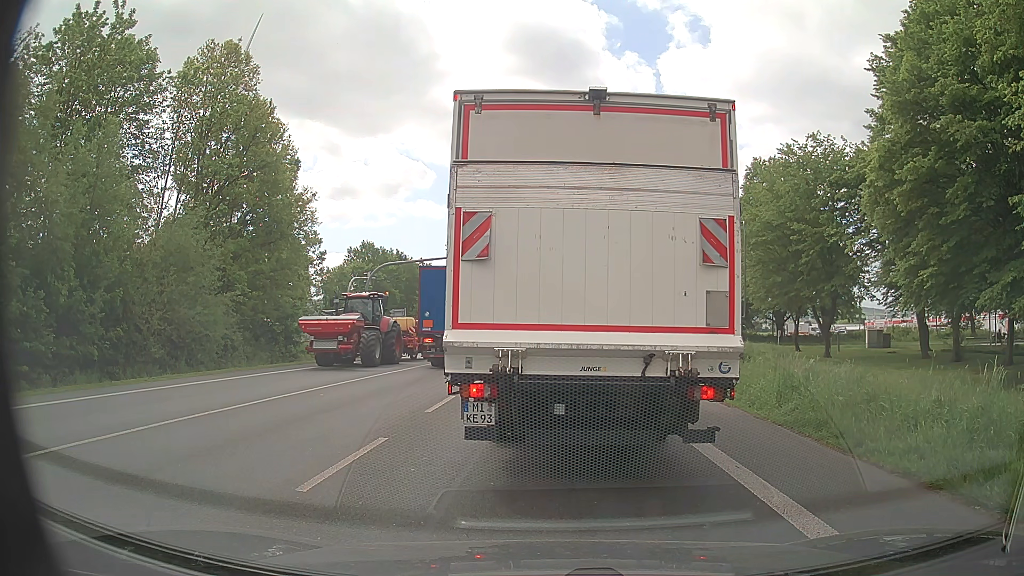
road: primary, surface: asphalt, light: Day
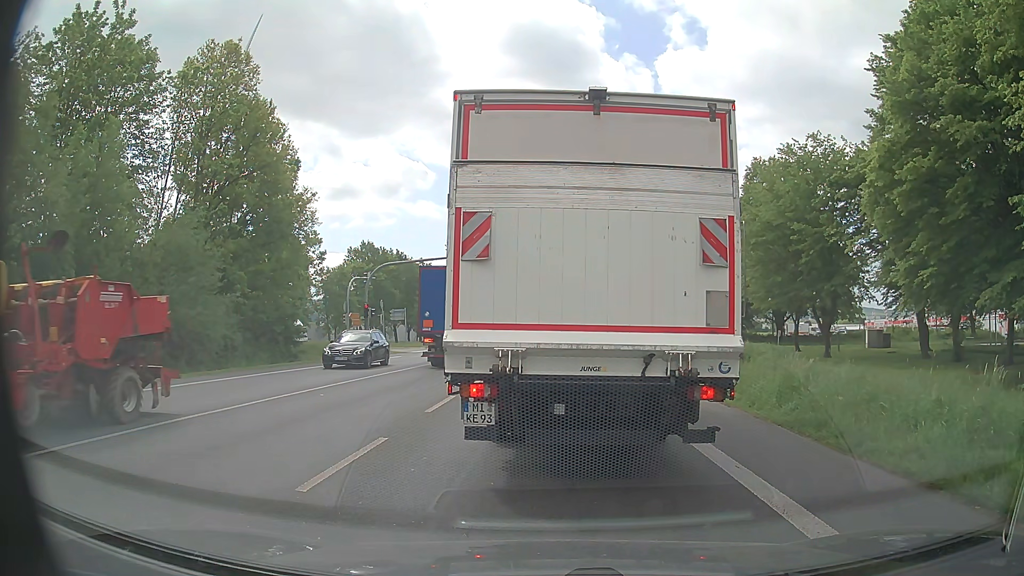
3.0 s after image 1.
(0.0, 0.0) m; 0°
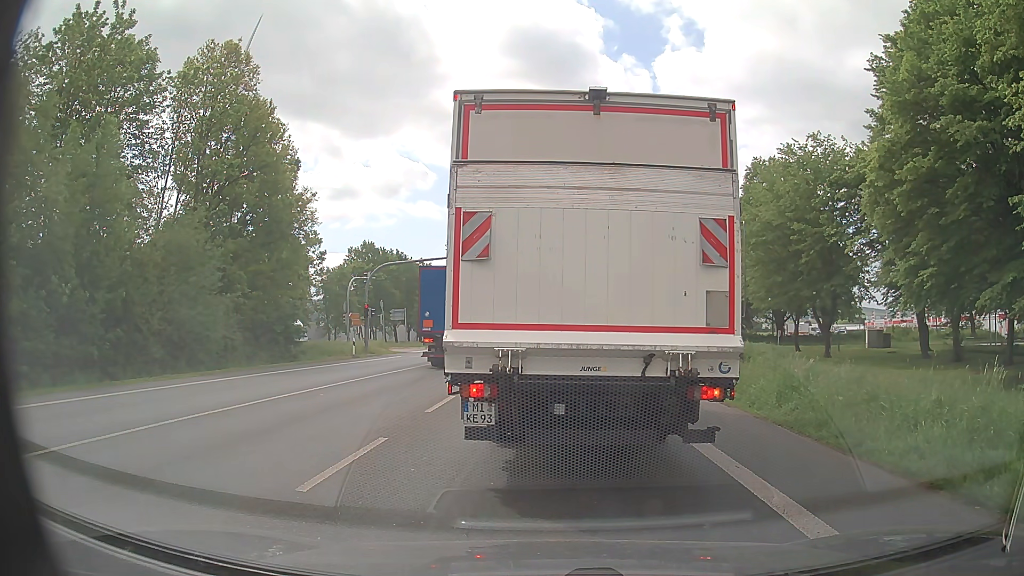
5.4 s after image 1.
(0.0, 0.0) m; 0°
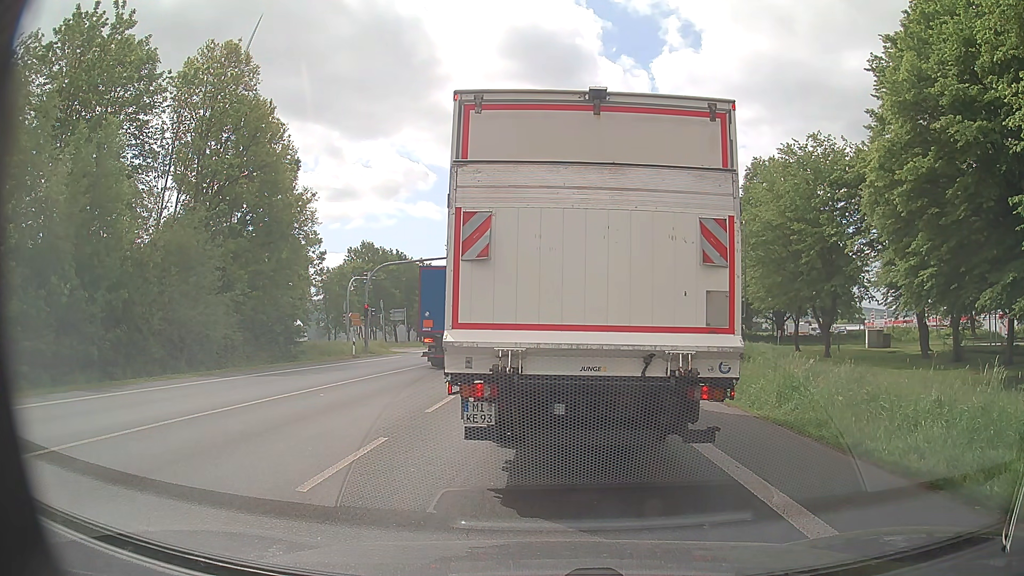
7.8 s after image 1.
(0.0, 0.0) m; 0°
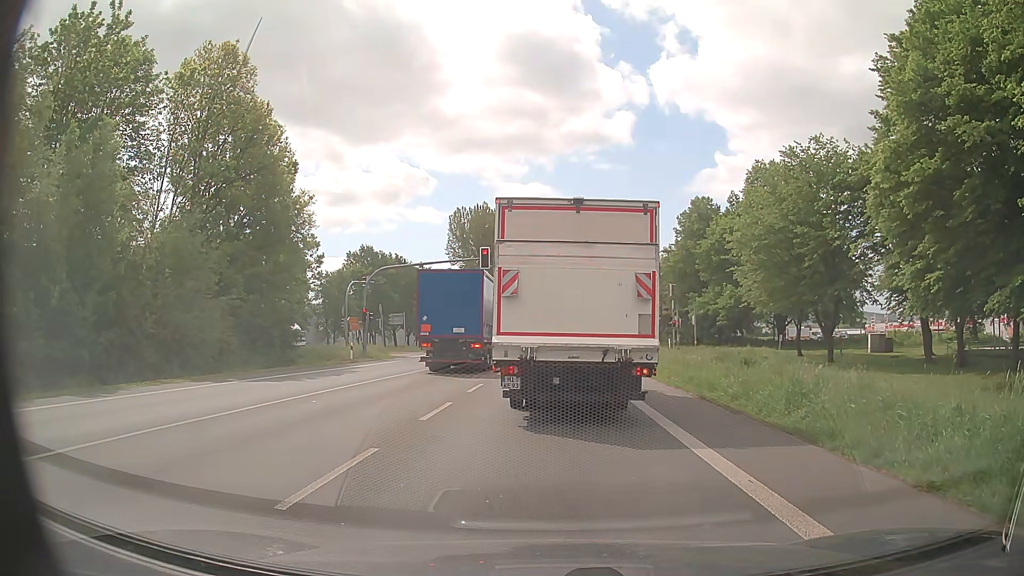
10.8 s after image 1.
(0.0, +0.5) m; 0°
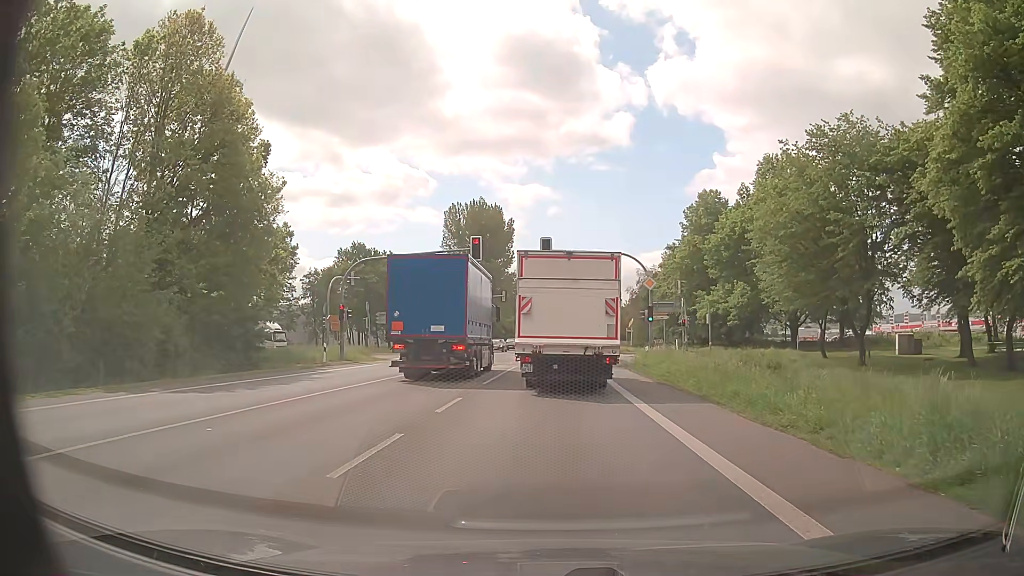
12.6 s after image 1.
(+0.1, +5.0) m; +1°
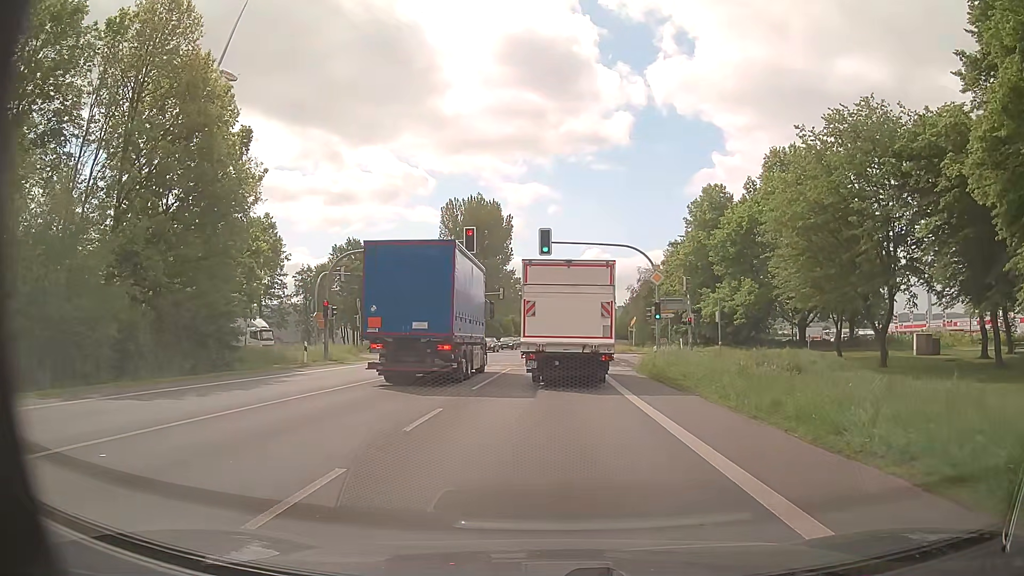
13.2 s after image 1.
(0.0, +2.8) m; +1°
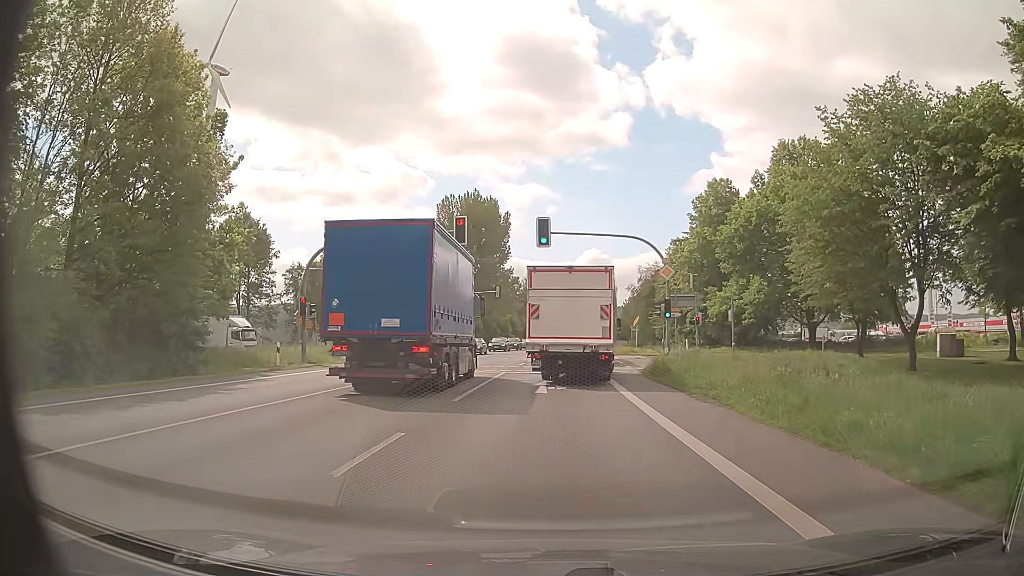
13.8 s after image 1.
(0.0, +3.4) m; -1°
(0, +10) (0, +20) (0, +30) (+1, +40) (+1, +50) (+2, +60) (+2, +70) (+3, +80) (+4, +90) (+4, +100) m
